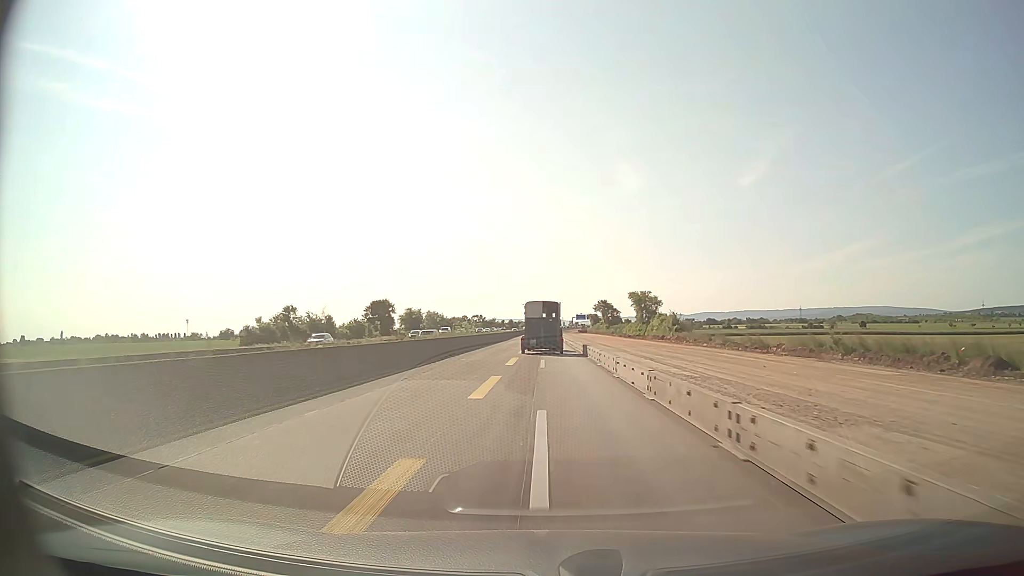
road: motorway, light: Day
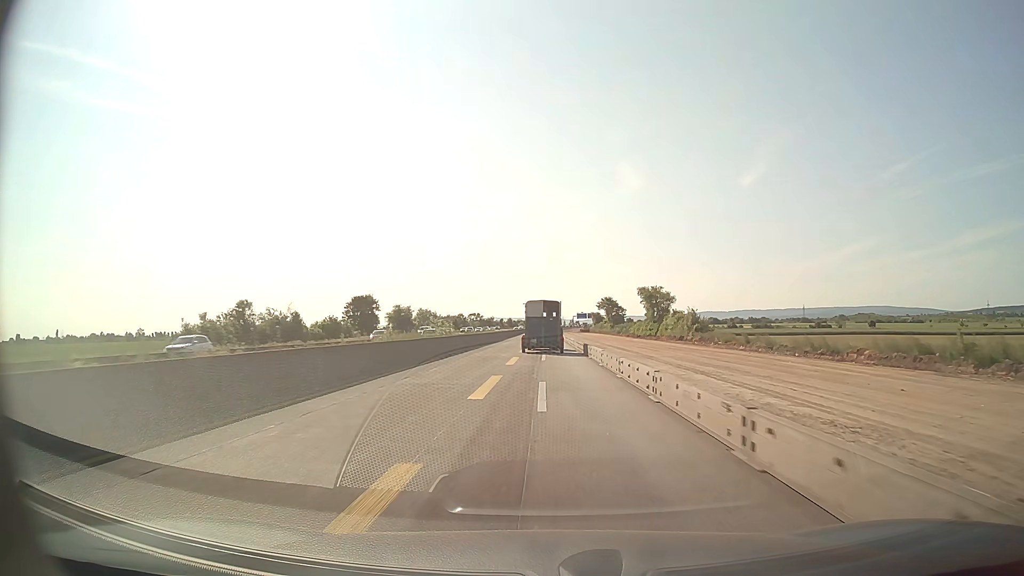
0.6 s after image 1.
(0.0, +12.5) m; 0°
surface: asphalt
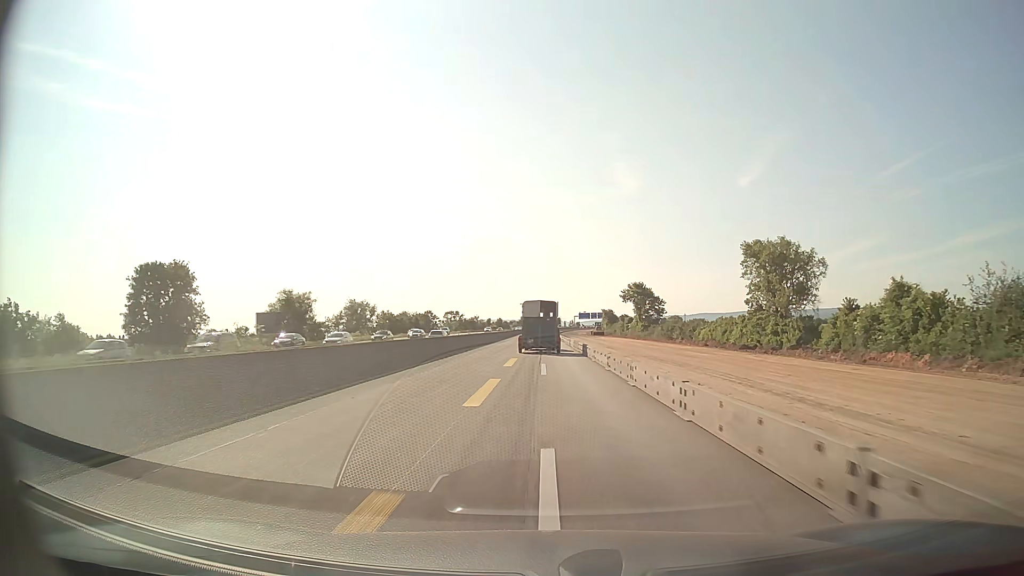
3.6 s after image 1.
(0.0, +62.4) m; 0°
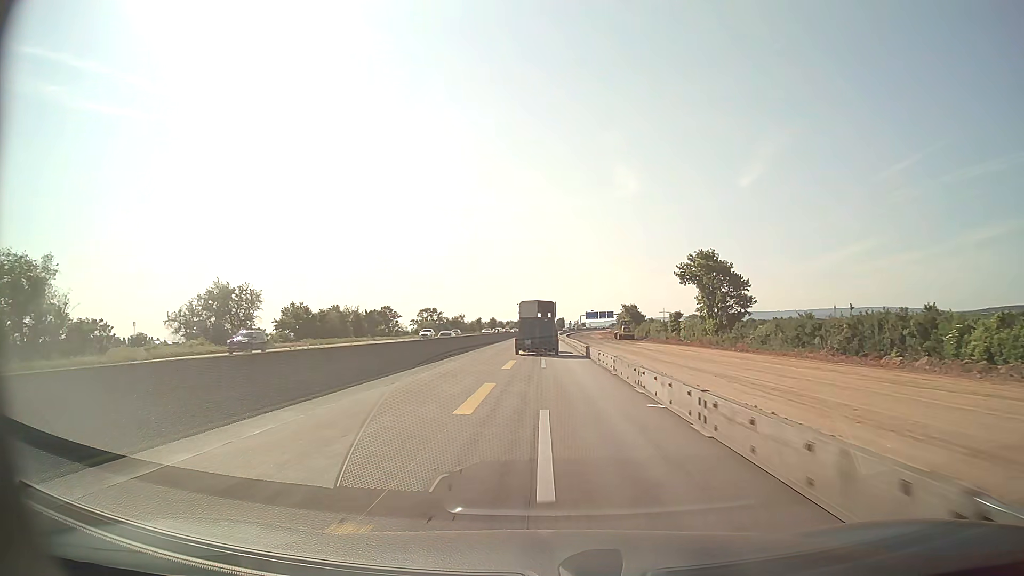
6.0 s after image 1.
(0.0, +49.9) m; 0°
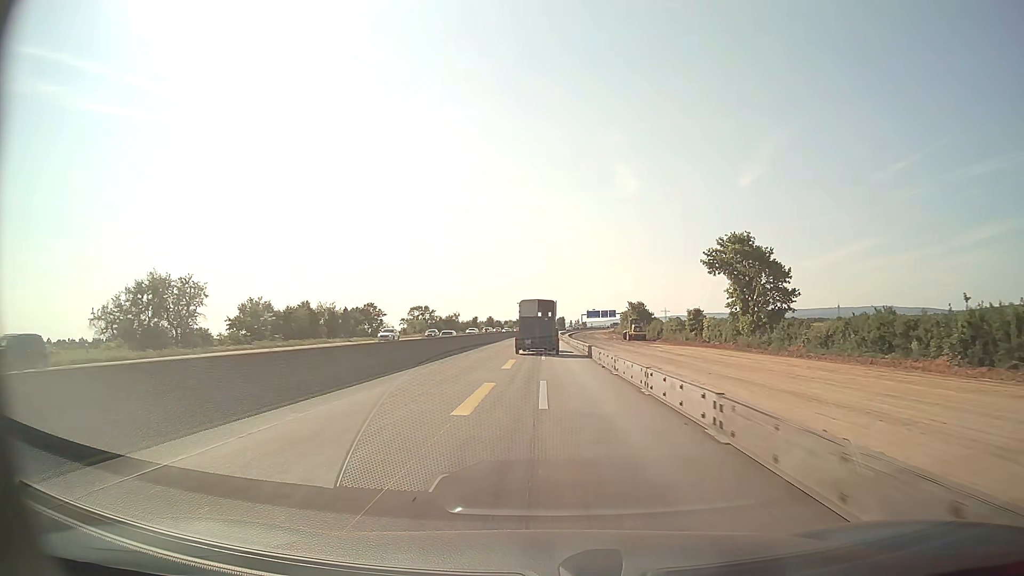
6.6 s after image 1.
(0.0, +12.5) m; 0°
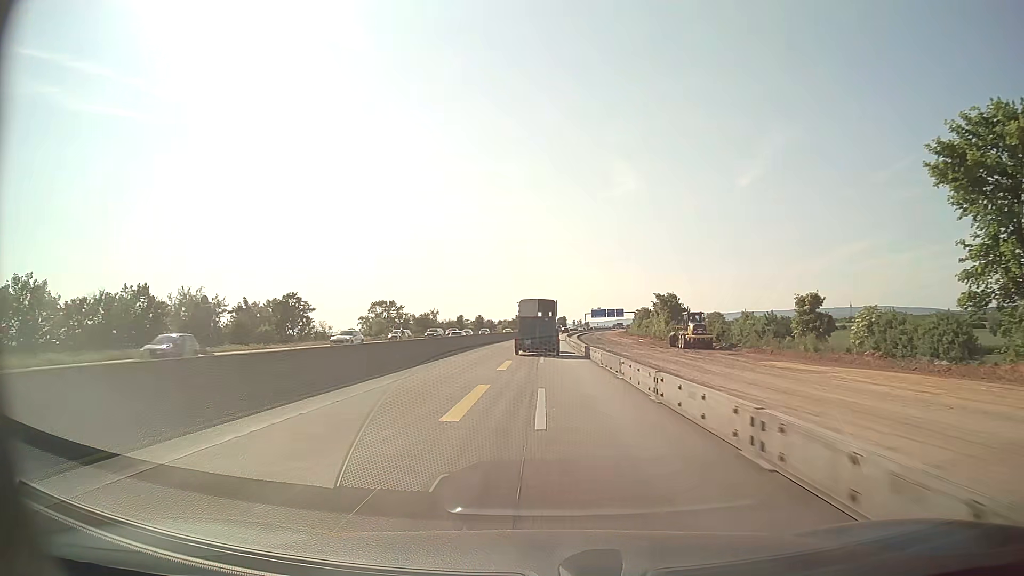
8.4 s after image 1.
(0.0, +37.5) m; 0°
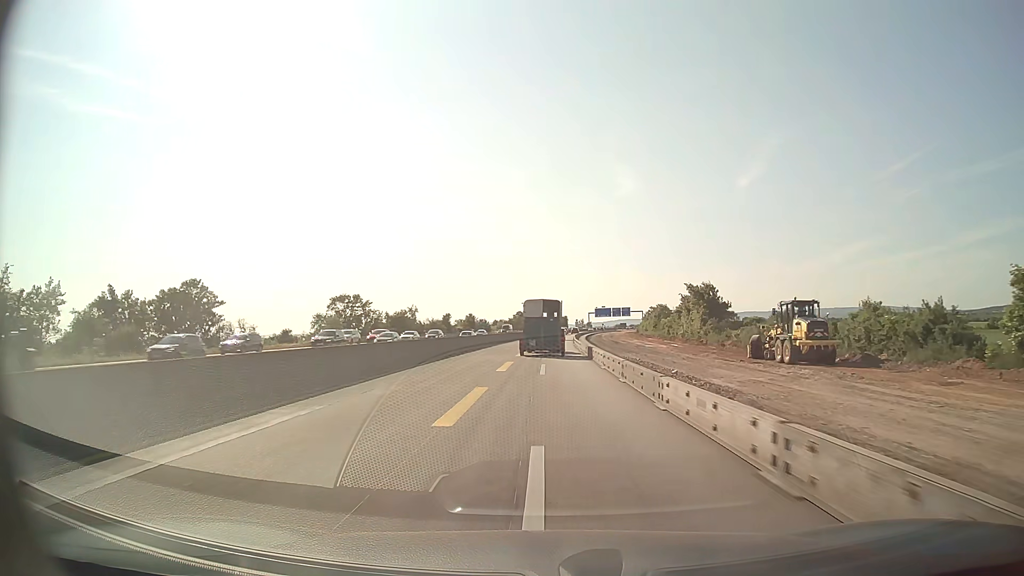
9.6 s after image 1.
(0.0, +25.0) m; 0°
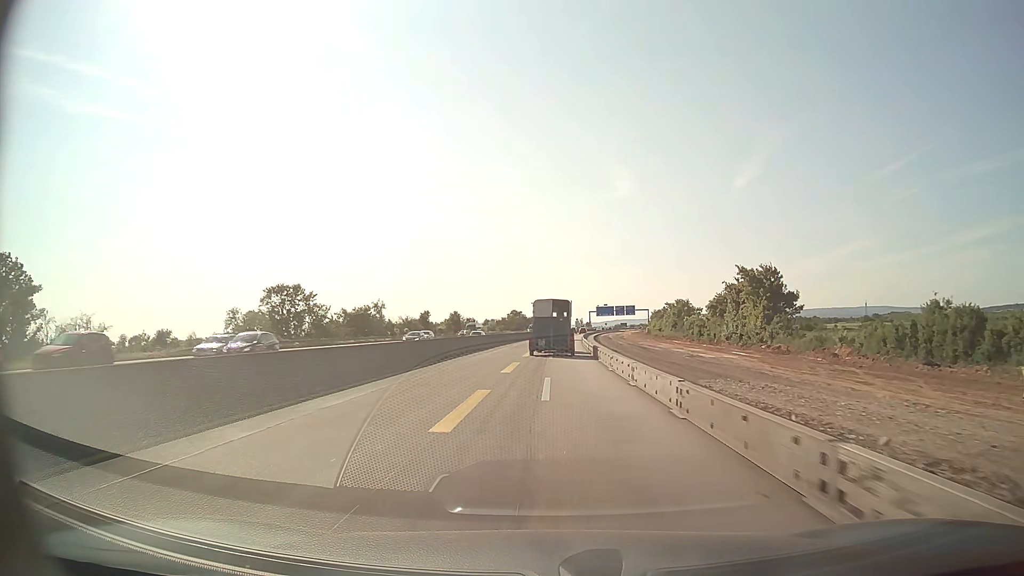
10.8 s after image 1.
(0.0, +25.0) m; 0°
(0, +10) (0, +20) (0, +30) (+1, +40) (+1, +50) (+1, +60) (+2, +70) (+2, +80) (+3, +90) (+4, +100) m
